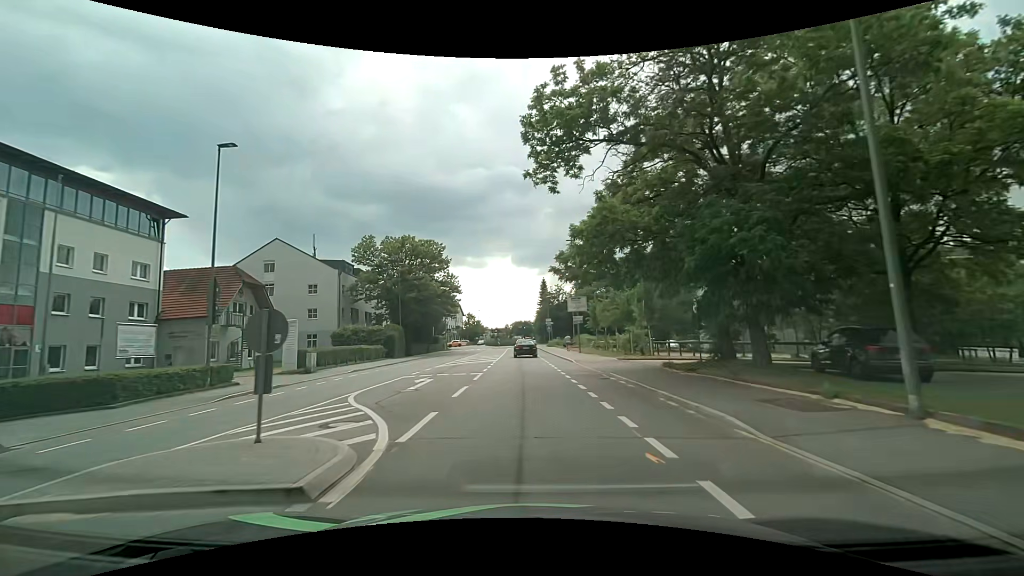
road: tertiary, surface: asphalt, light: Day
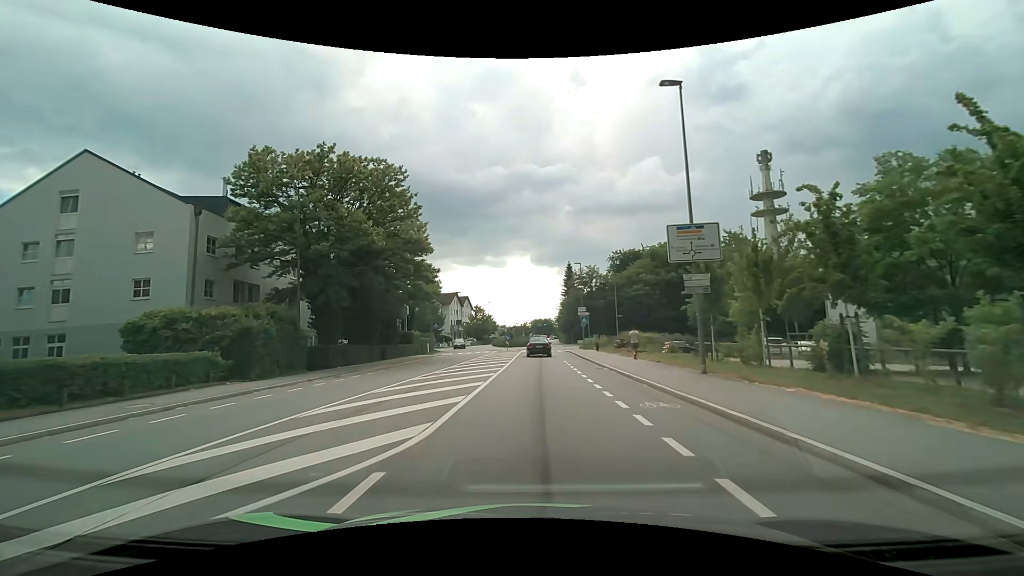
(-0.6, +28.0) m; -2°
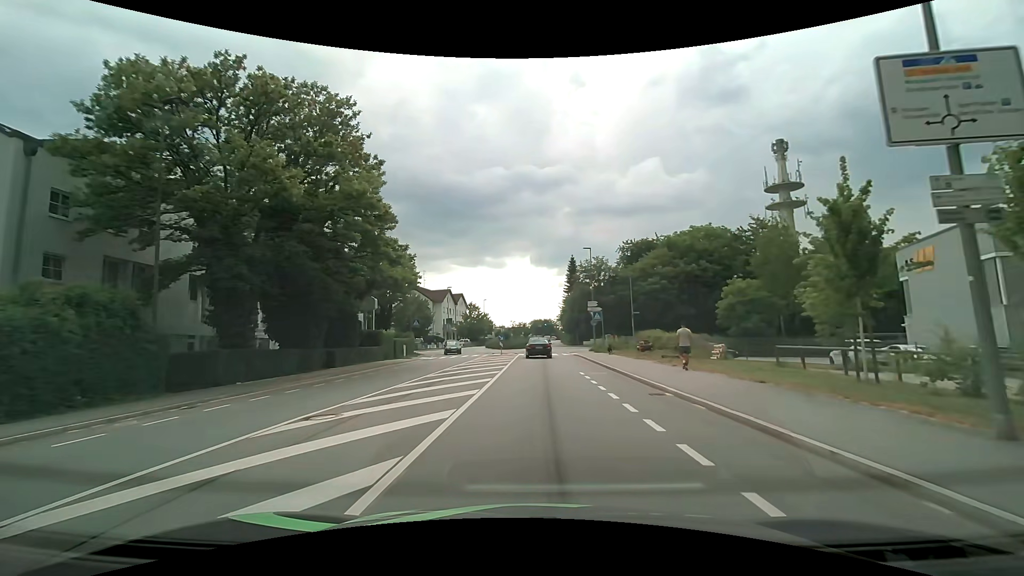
(-0.1, +10.3) m; 0°
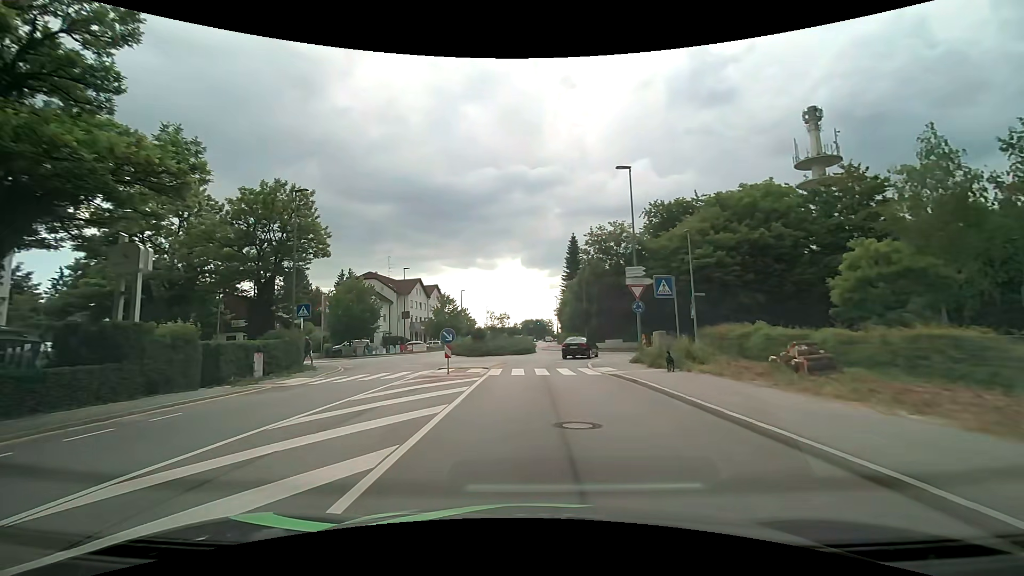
(+0.2, +23.4) m; +1°
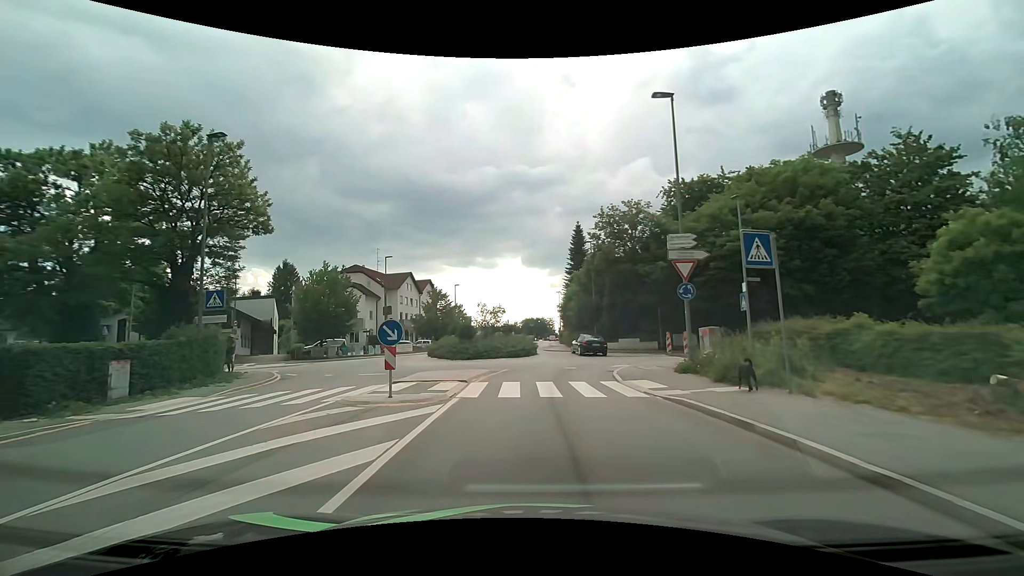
(0.0, +7.6) m; 0°
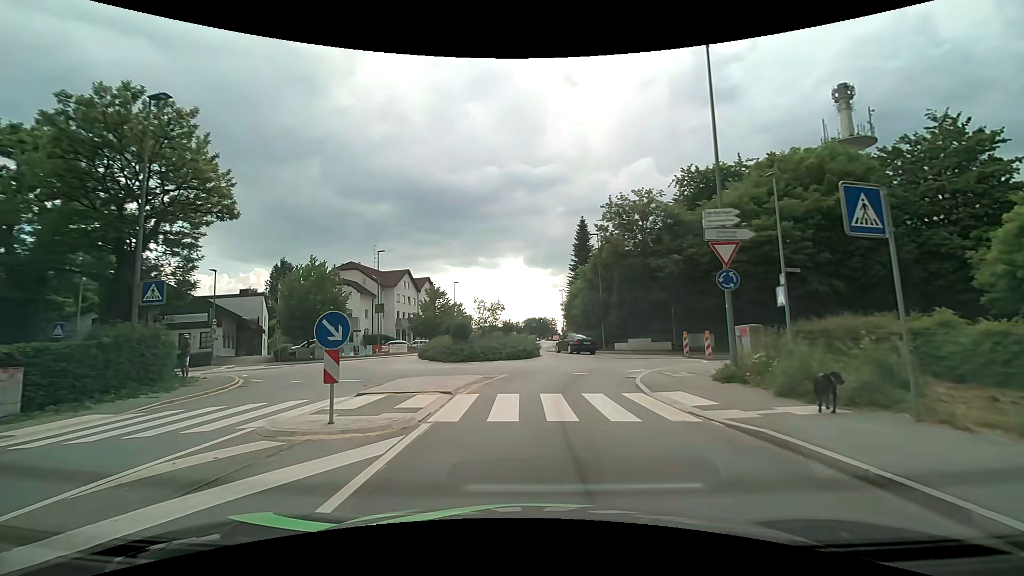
(0.0, +3.3) m; -1°
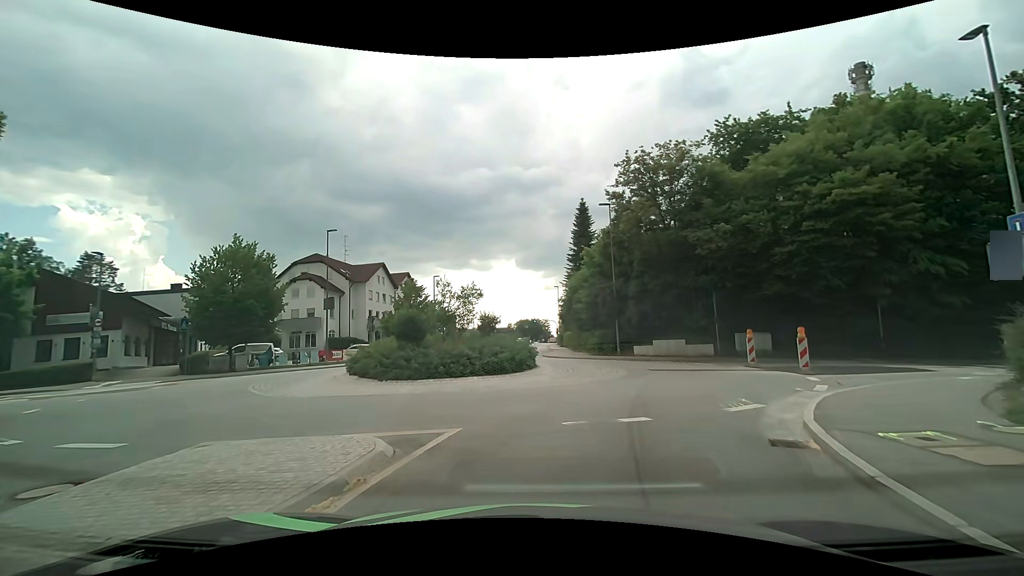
(+0.1, +10.2) m; +1°
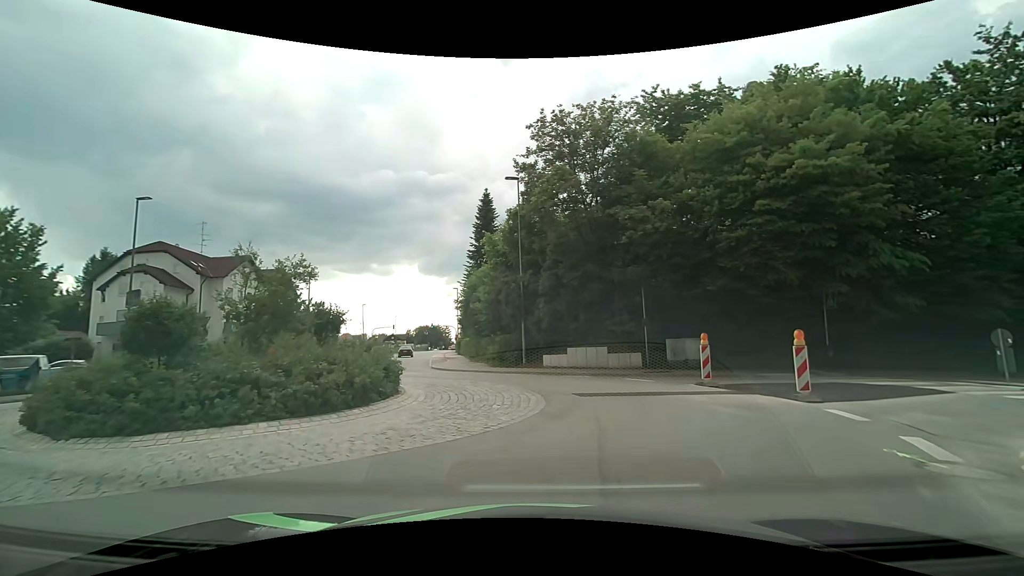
(+0.6, +7.4) m; +10°
(+2, +10) (+2, +19) (-4, +27) (-8, +37) (-10, +46) (-12, +56) (-13, +66) (-14, +76) (-16, +86) (-17, +96) m
